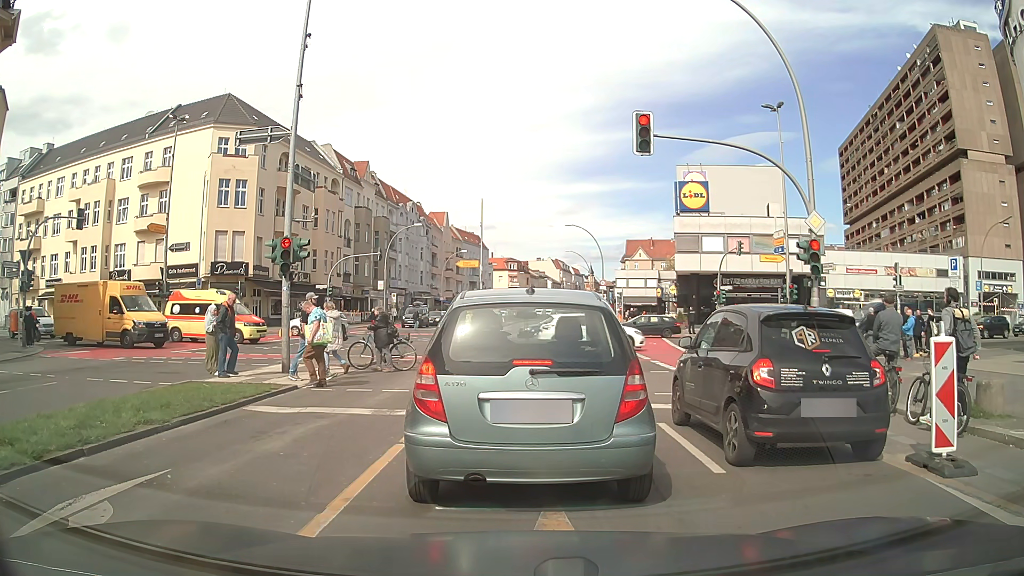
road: primary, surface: asphalt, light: Day
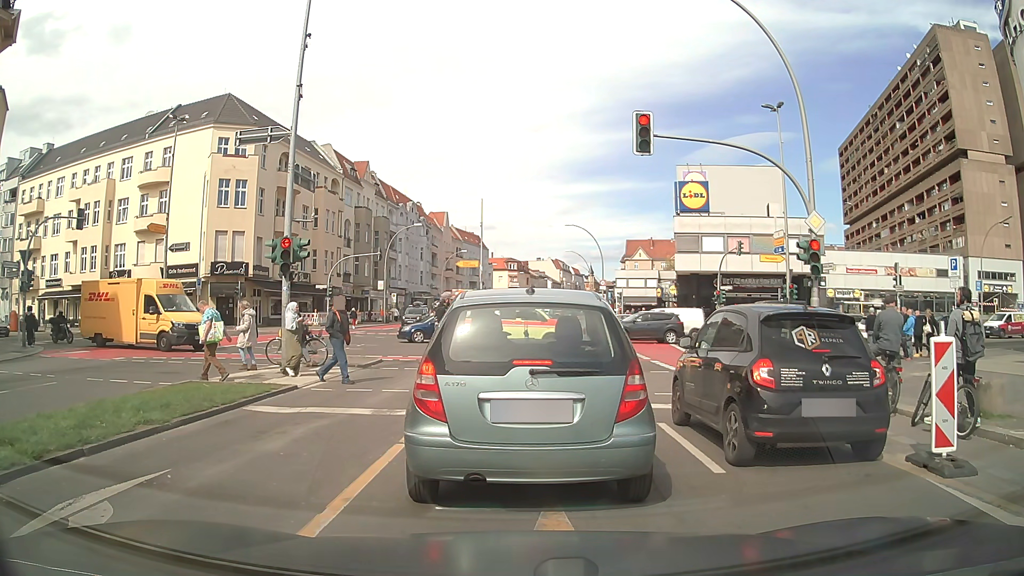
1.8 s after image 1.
(0.0, 0.0) m; 0°
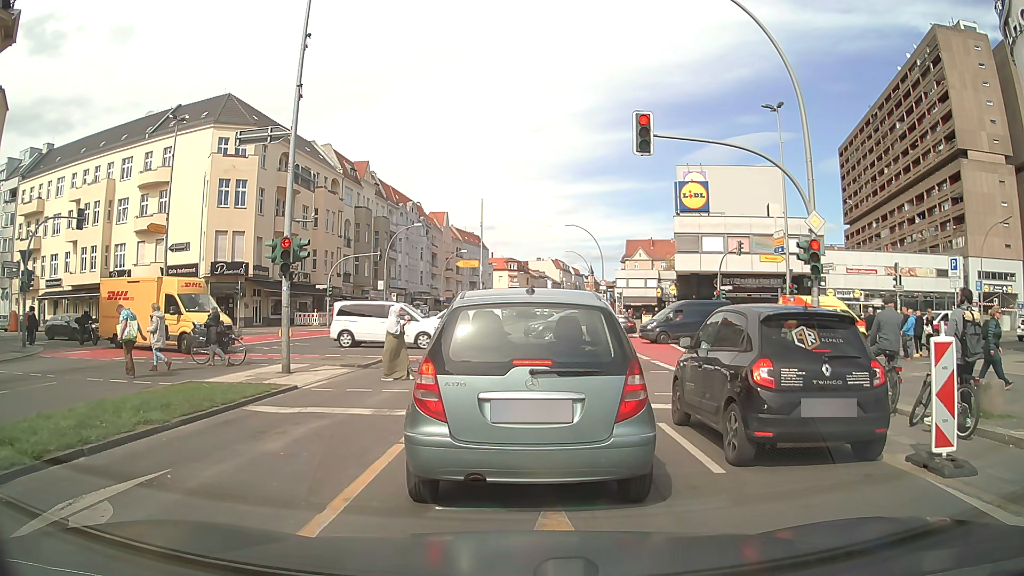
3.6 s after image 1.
(0.0, 0.0) m; 0°
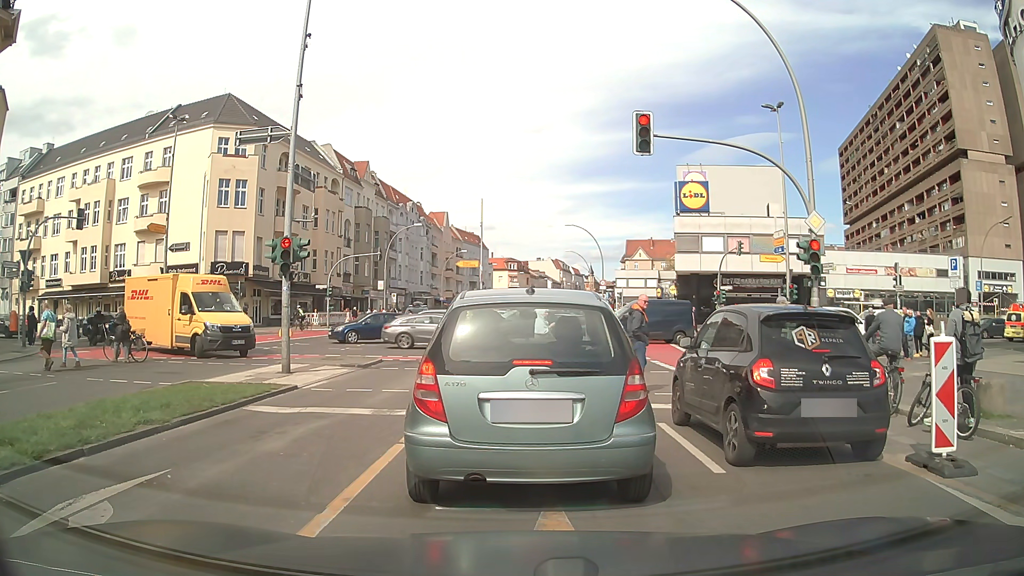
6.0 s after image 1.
(0.0, 0.0) m; 0°
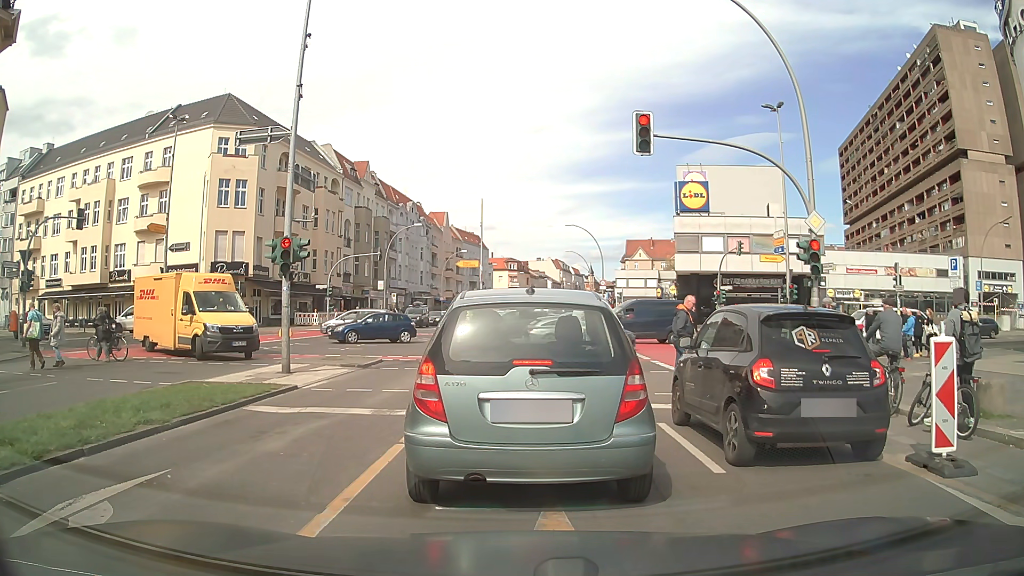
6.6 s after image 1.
(0.0, 0.0) m; 0°
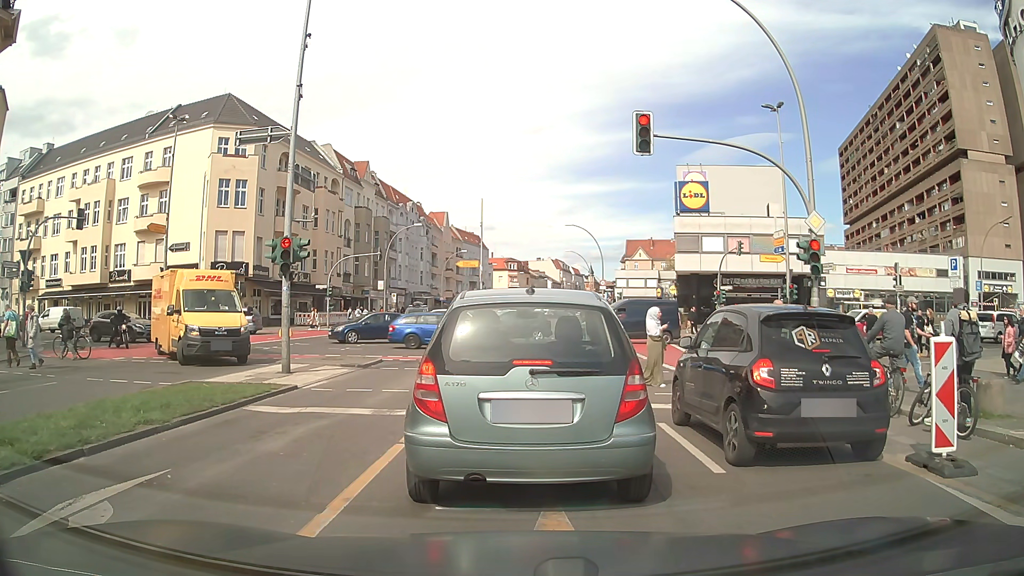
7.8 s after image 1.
(0.0, 0.0) m; 0°
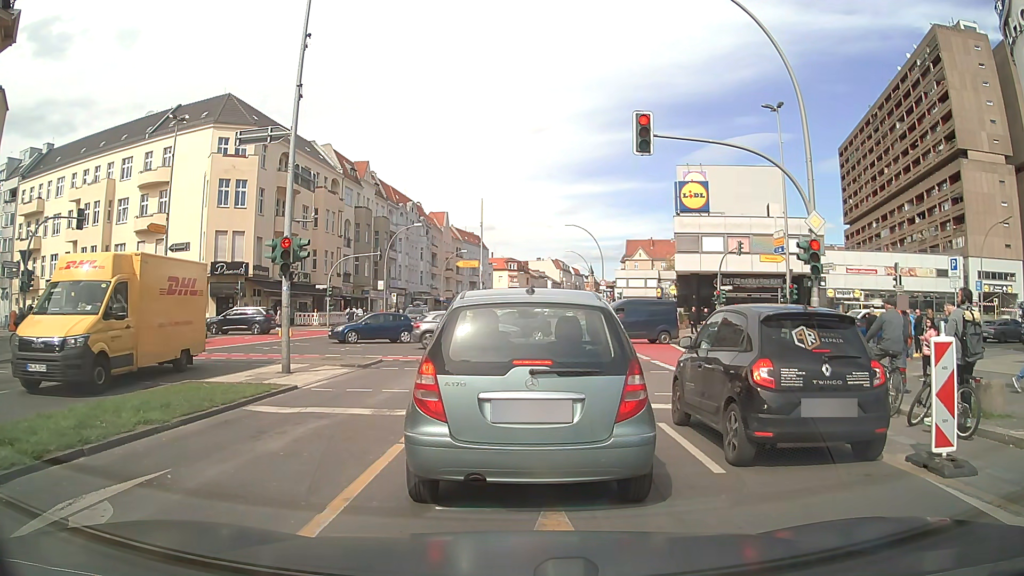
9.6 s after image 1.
(0.0, 0.0) m; 0°
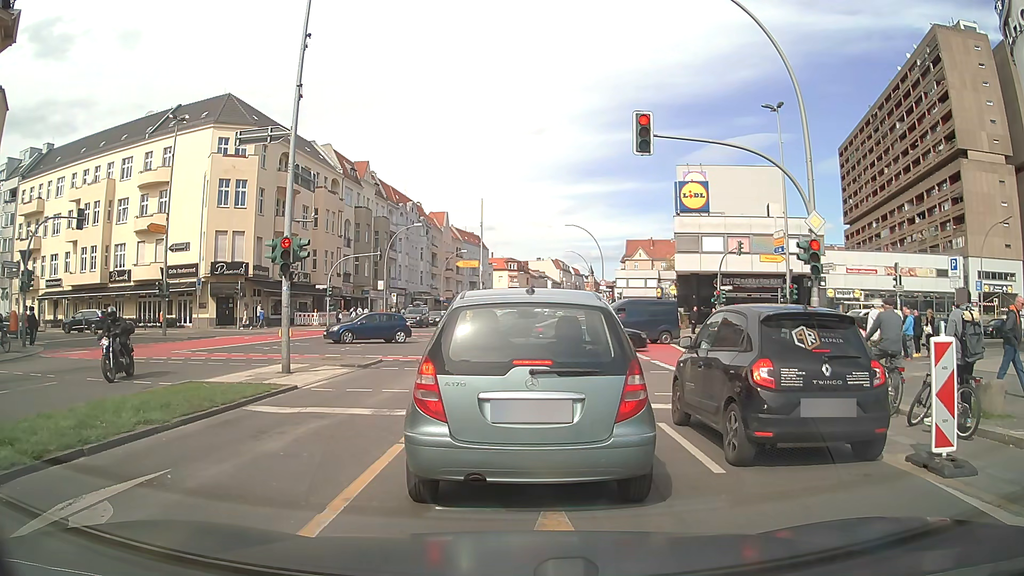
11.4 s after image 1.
(0.0, 0.0) m; 0°
(0, +10) (0, +20) (0, +30) (0, +40) (0, +50) (0, +60) (0, +70) (0, +80) (0, +90) (+1, +100) m
